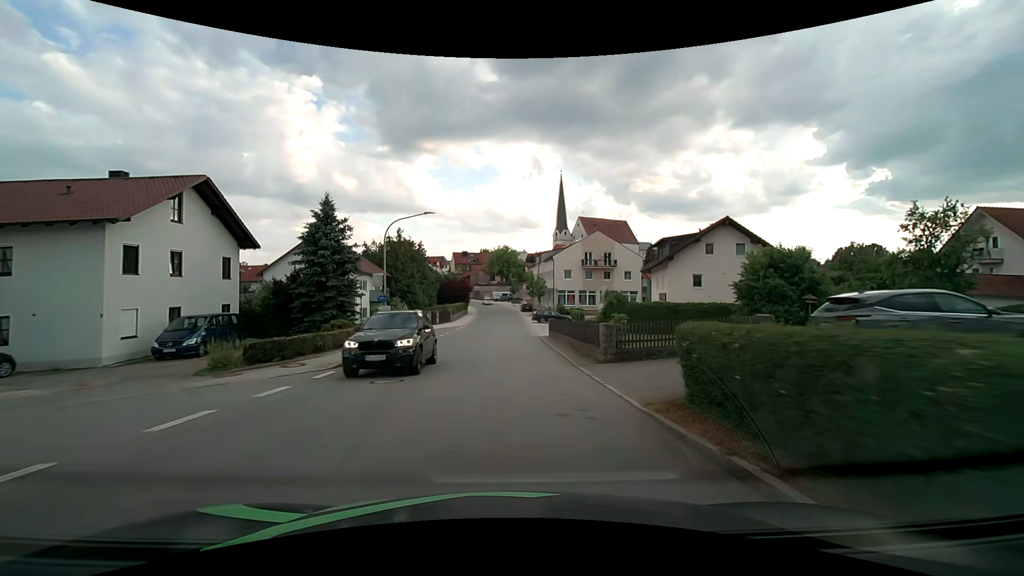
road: tertiary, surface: asphalt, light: Day
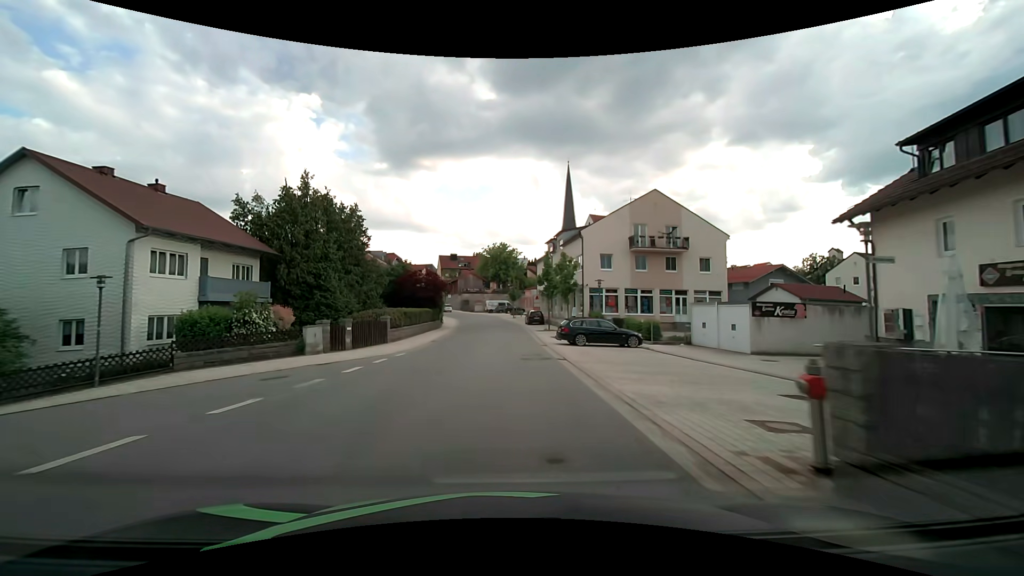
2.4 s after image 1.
(+0.1, +30.2) m; 0°
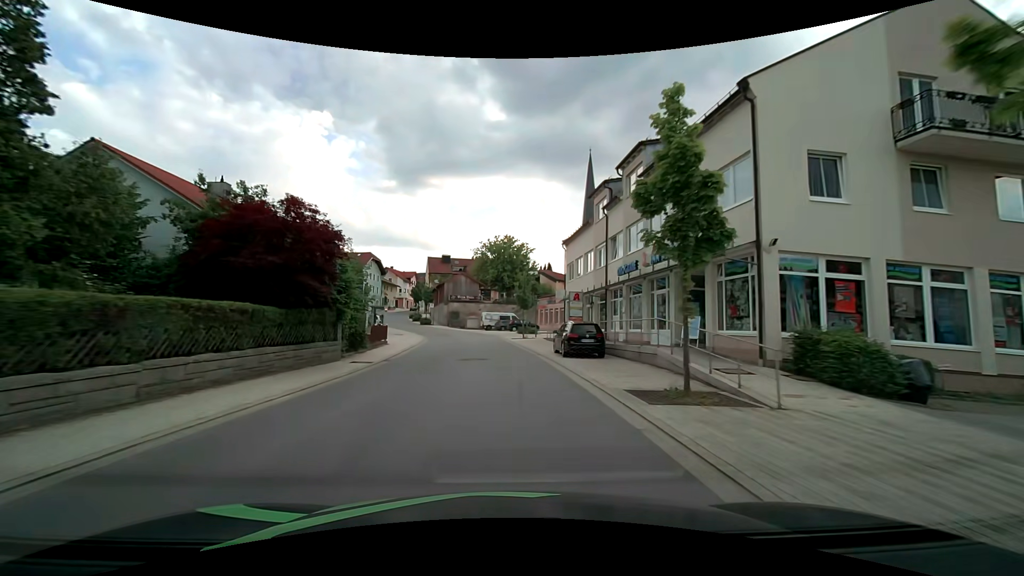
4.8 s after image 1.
(0.0, +30.2) m; -1°
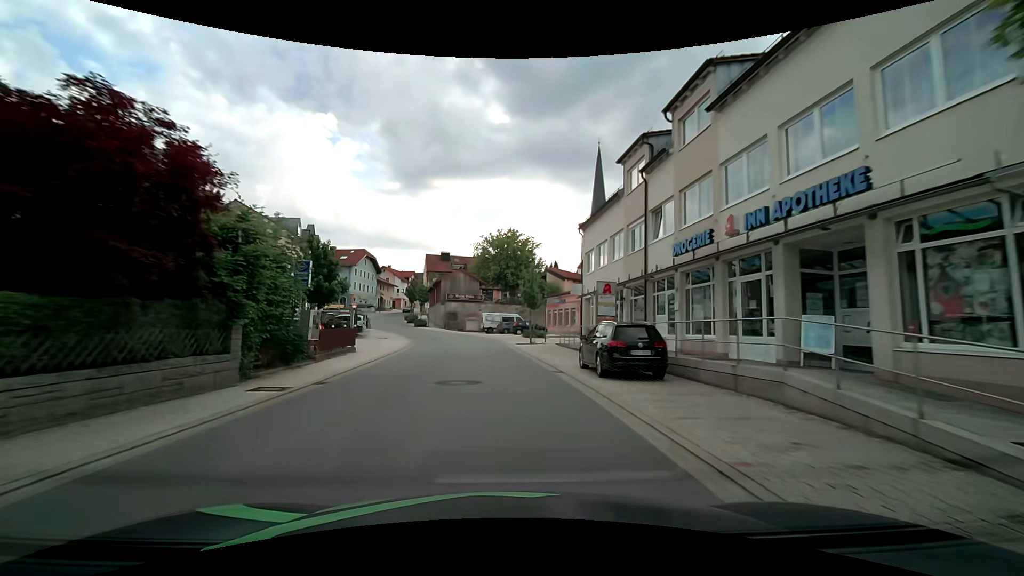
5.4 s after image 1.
(0.0, +7.5) m; 0°
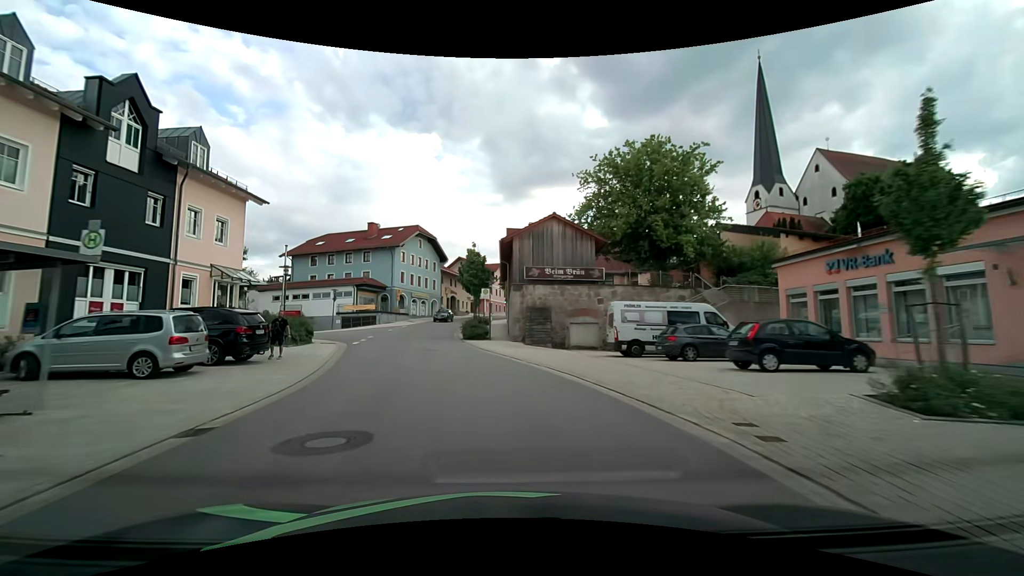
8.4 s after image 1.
(-2.6, +37.0) m; -12°
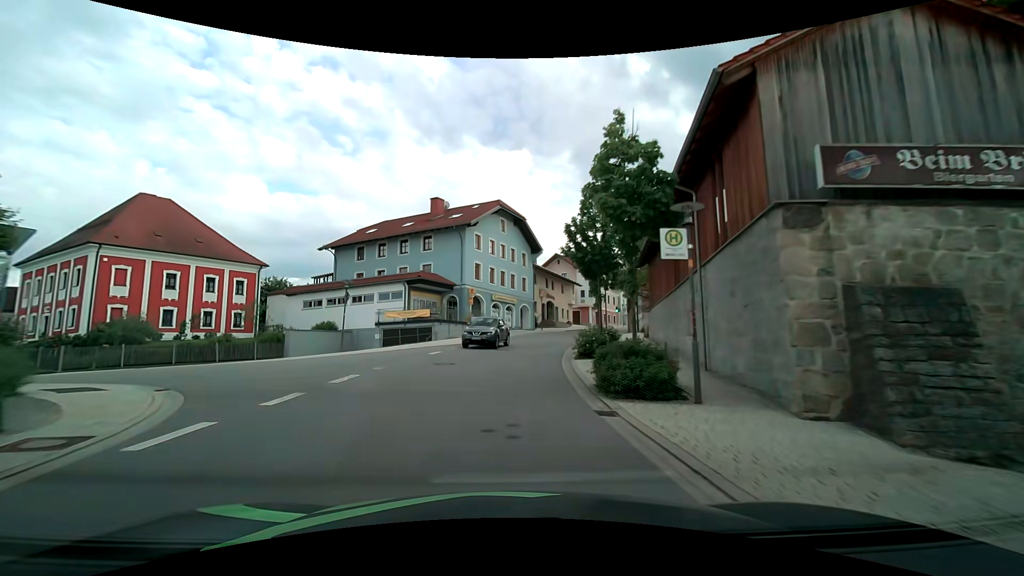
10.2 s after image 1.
(-2.5, +22.0) m; -11°
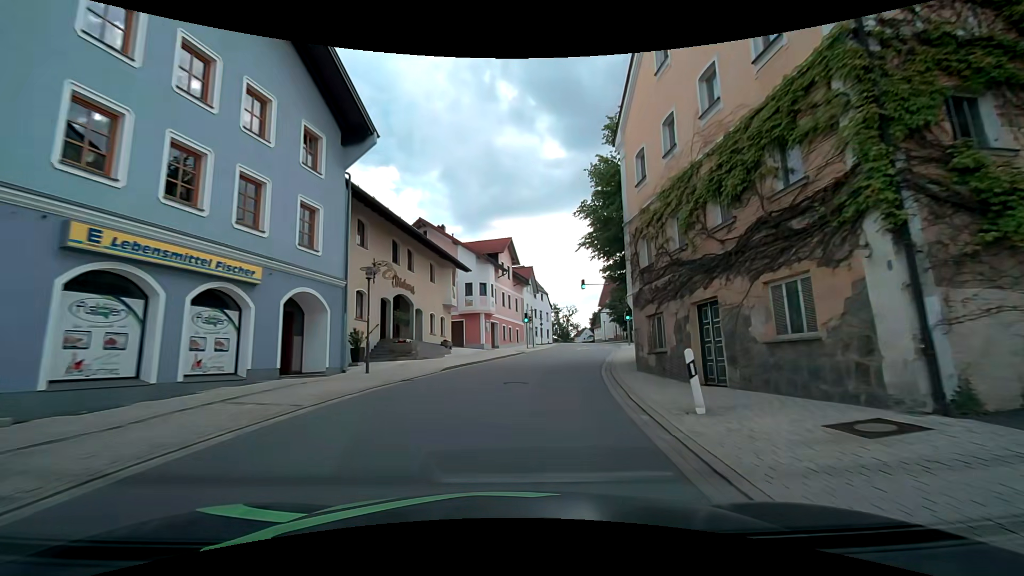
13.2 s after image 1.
(+3.4, +36.4) m; +15°
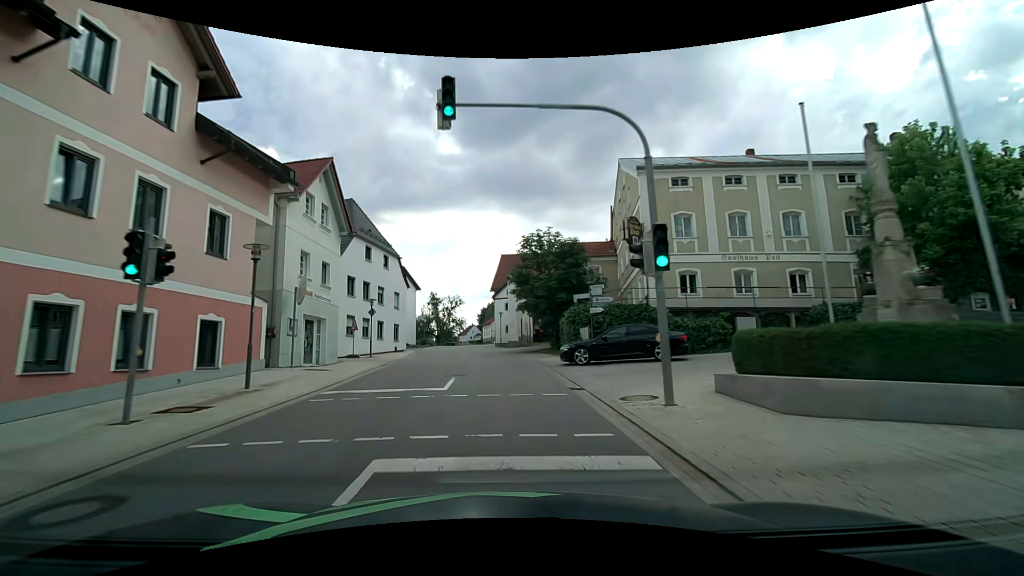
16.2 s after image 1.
(+5.5, +36.9) m; +13°
(0, +10) (-1, +20) (-2, +30) (-3, +40) (-4, +50) (-5, +60) (-5, +70) (-5, +80) (-5, +90) (-5, +100) m
